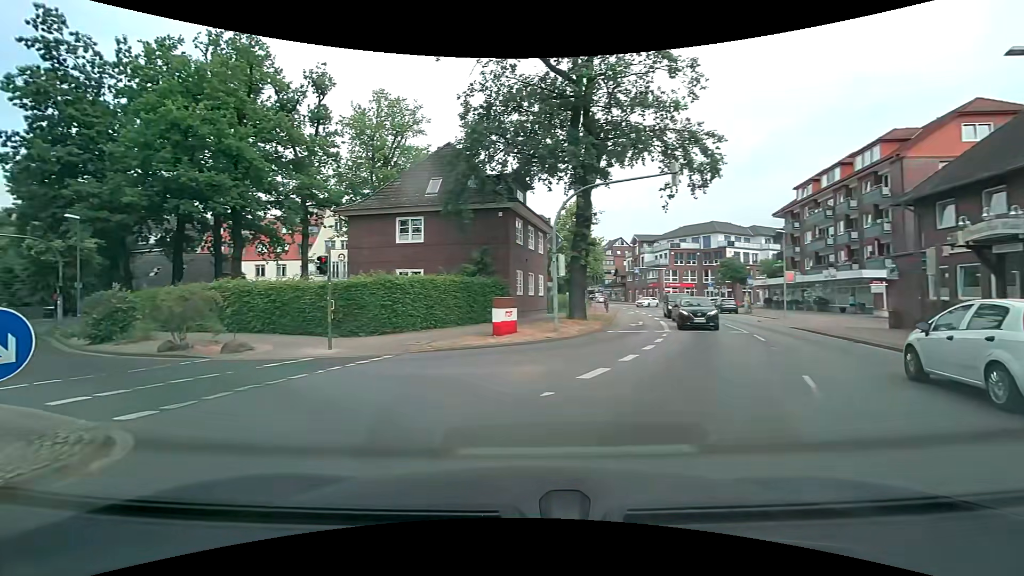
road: secondary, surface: asphalt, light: Day
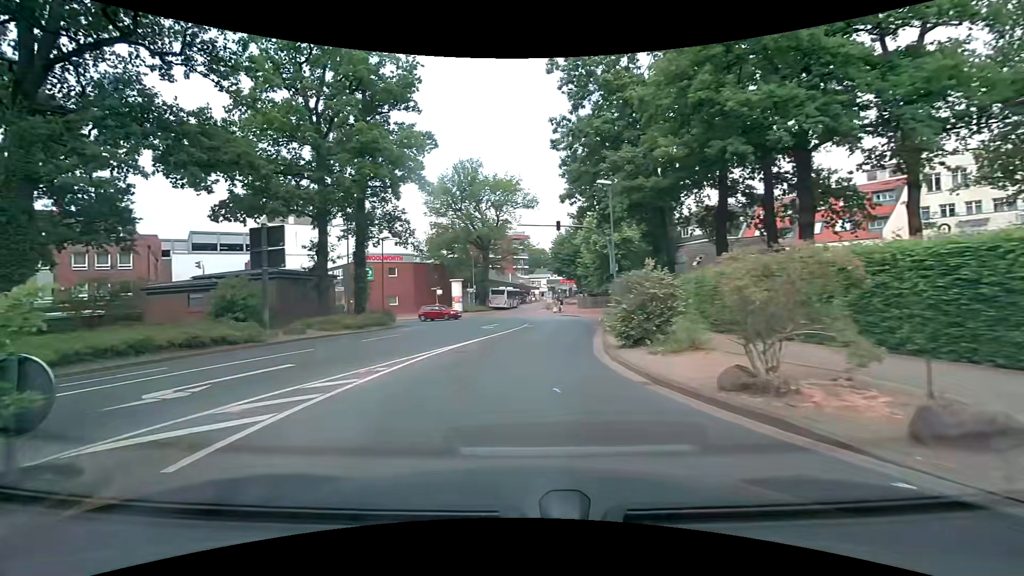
(-6.2, +10.8) m; -56°
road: unclassified
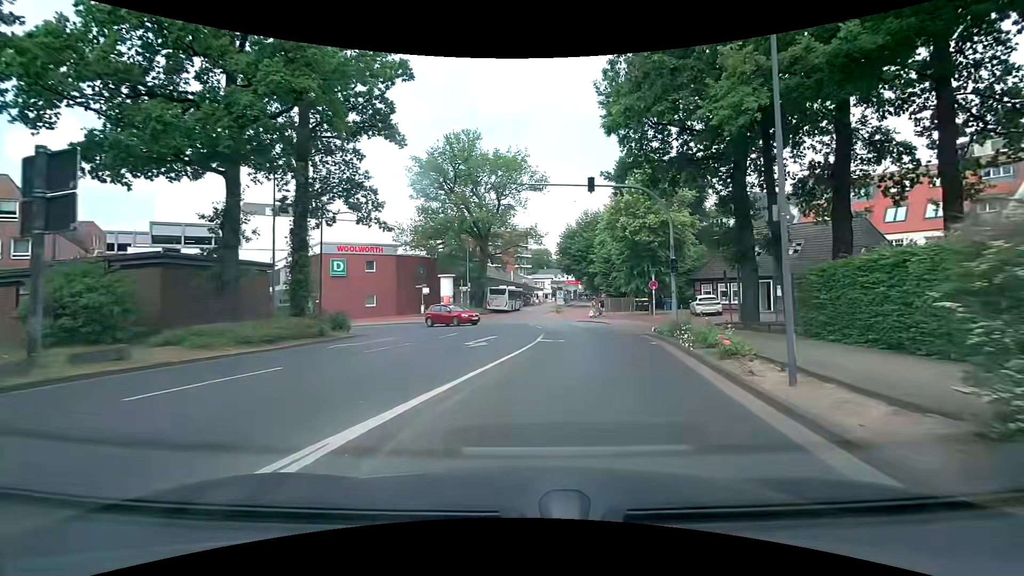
(-0.7, +11.5) m; -1°
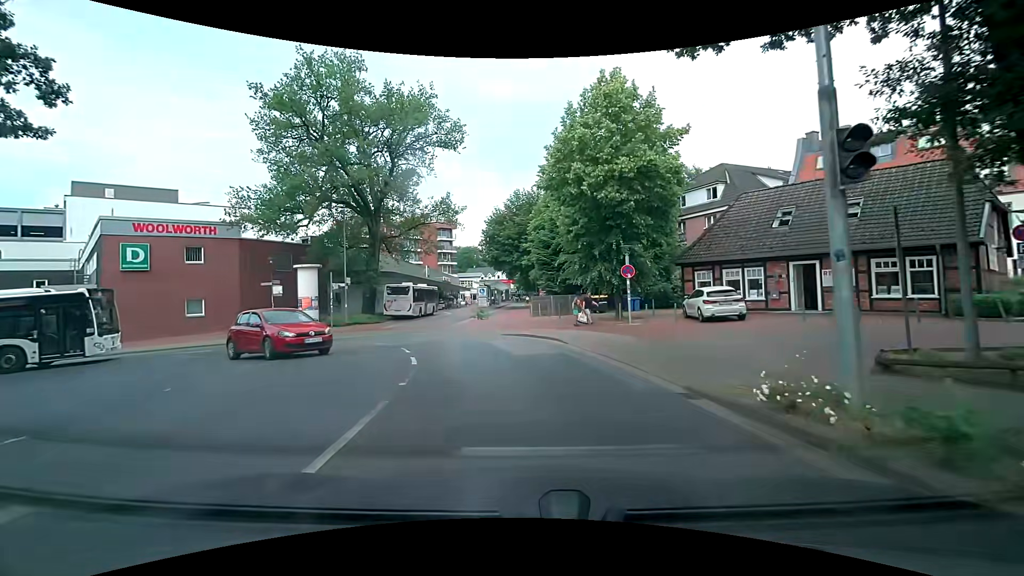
(+1.6, +15.7) m; +7°
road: residential
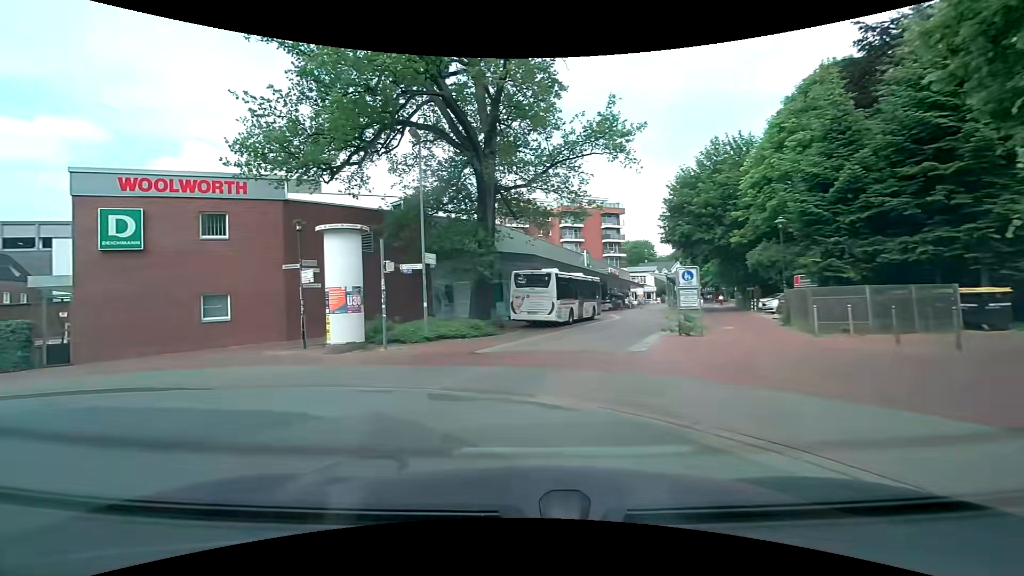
(-1.9, +17.7) m; -18°
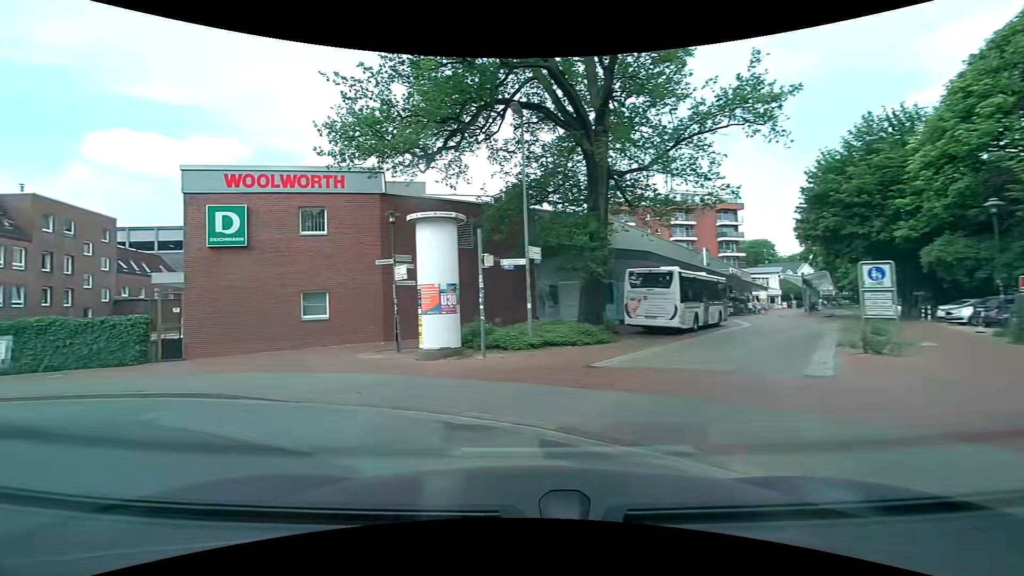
(-0.3, +2.7) m; -12°
